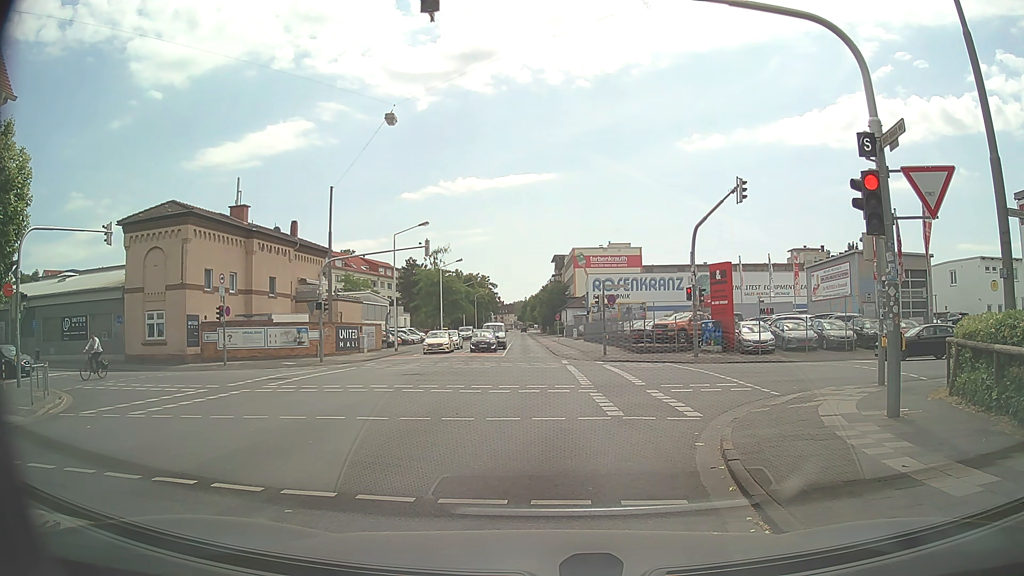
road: secondary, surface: asphalt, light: Day
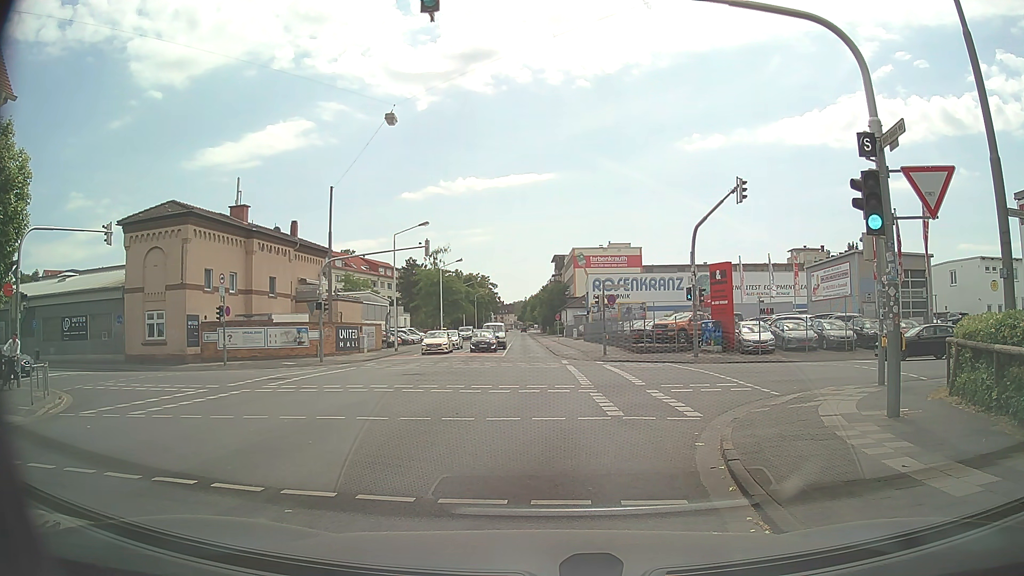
(0.0, 0.0) m; 0°
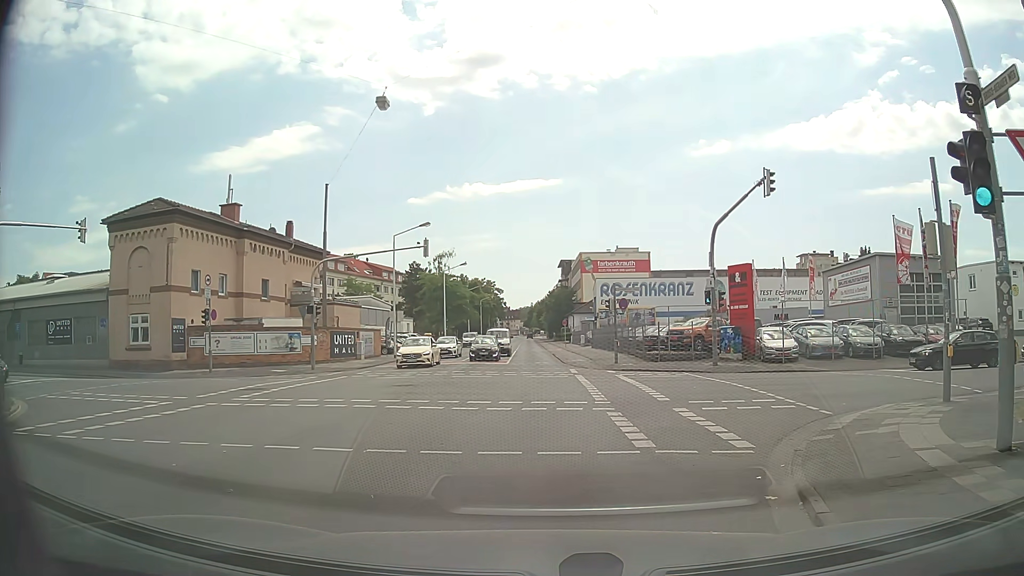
(+0.1, +2.6) m; +2°
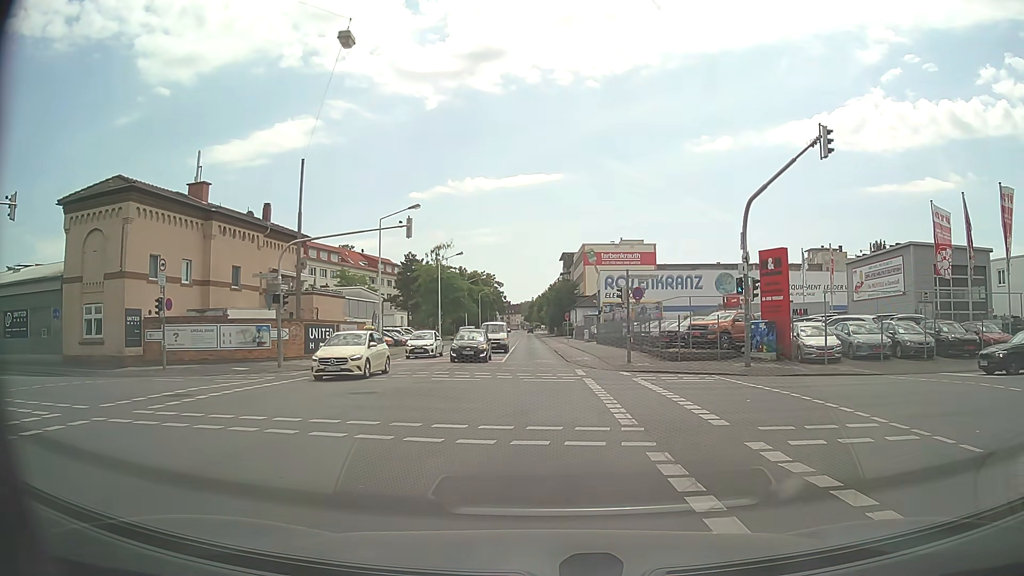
(+0.1, +4.9) m; +1°
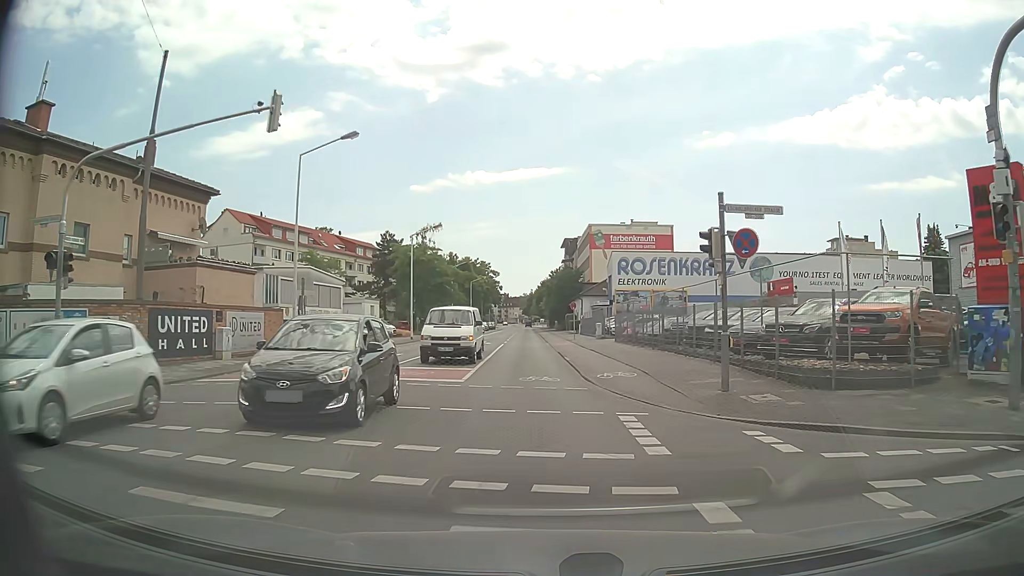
(0.0, +15.8) m; 0°
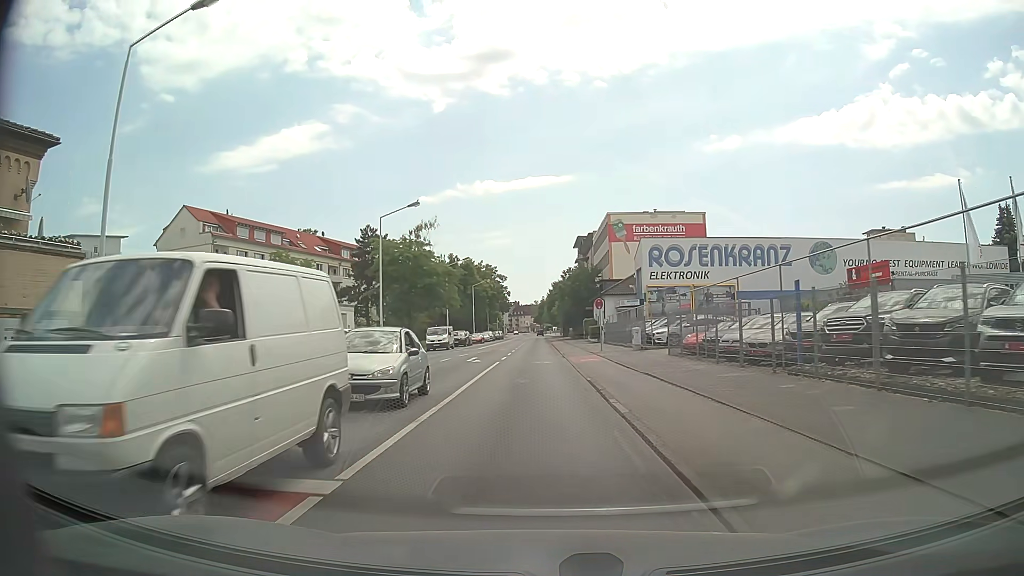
(0.0, +14.9) m; -1°
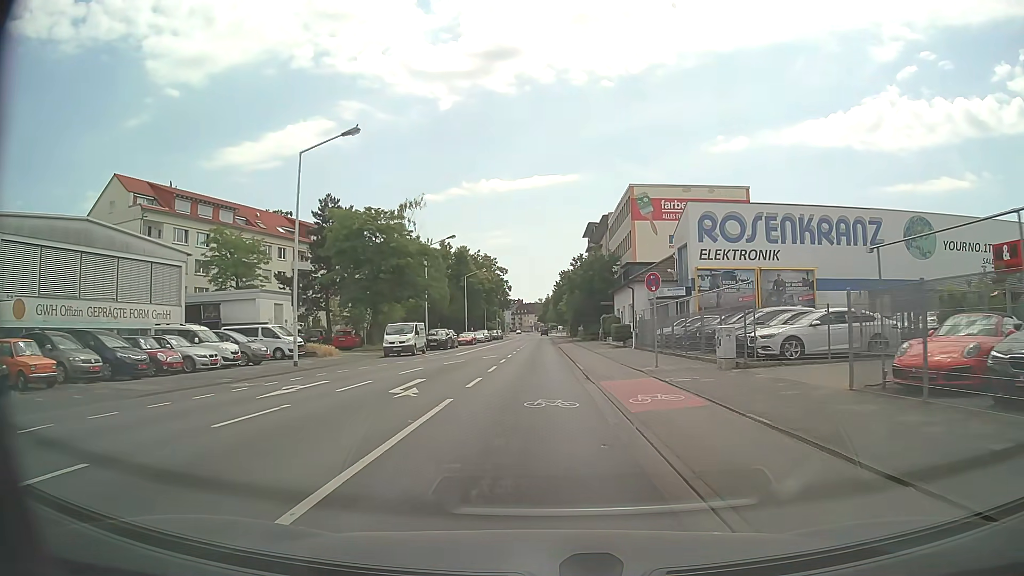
(-0.1, +16.6) m; 0°
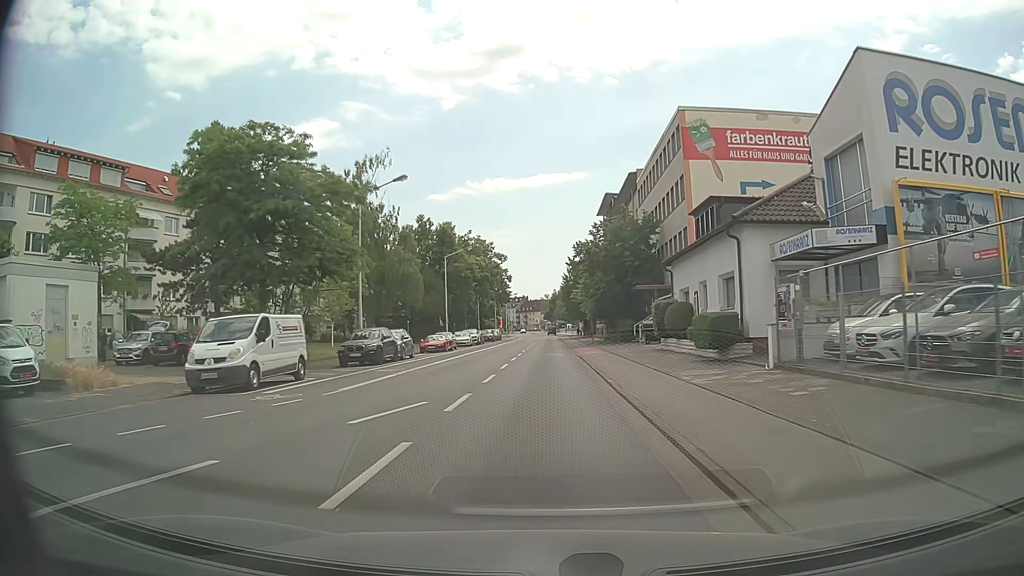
(-0.1, +23.4) m; -1°
(0, +10) (0, +20) (0, +30) (+1, +40) (+1, +50) (+1, +60) (+1, +70) (+1, +80) (+1, +90) (+1, +100) m
